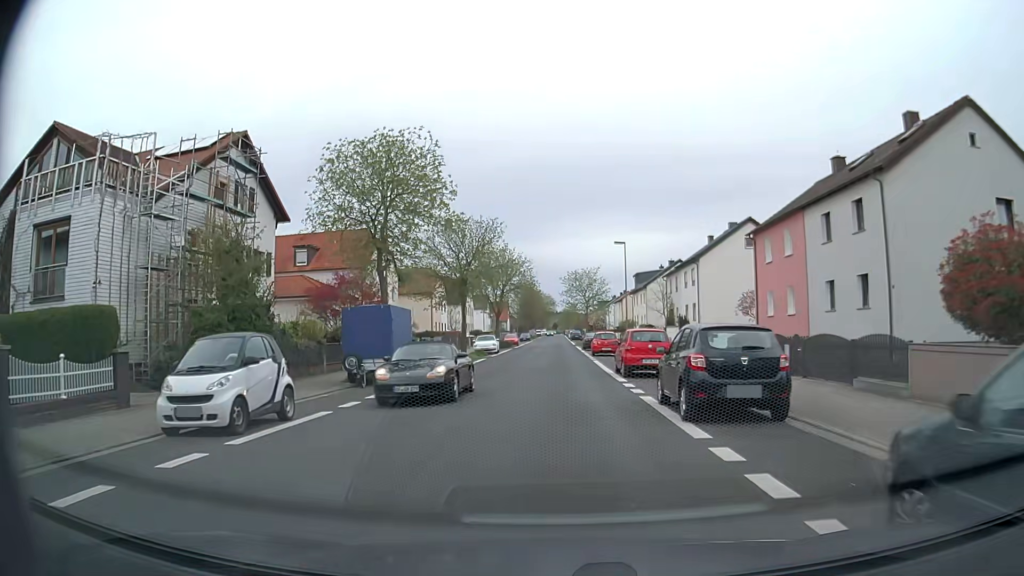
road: unclassified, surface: asphalt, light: Day
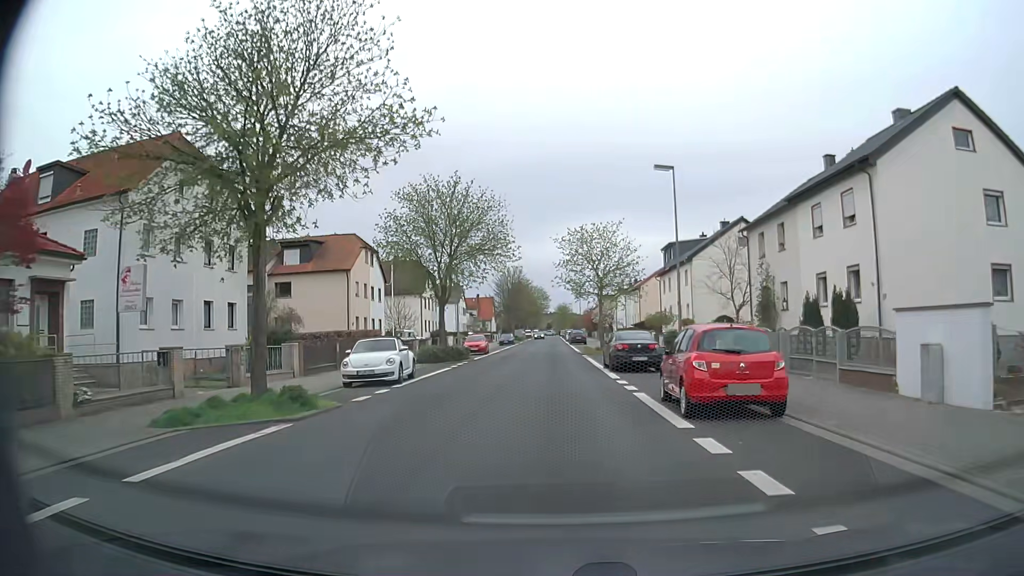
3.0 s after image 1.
(-0.2, +30.6) m; 0°
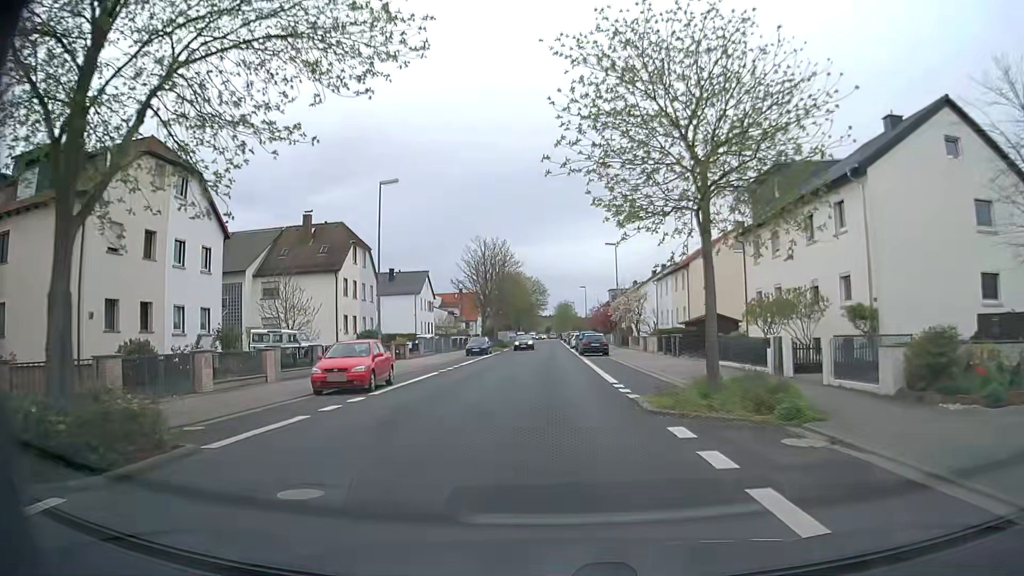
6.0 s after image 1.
(-0.1, +30.4) m; 0°
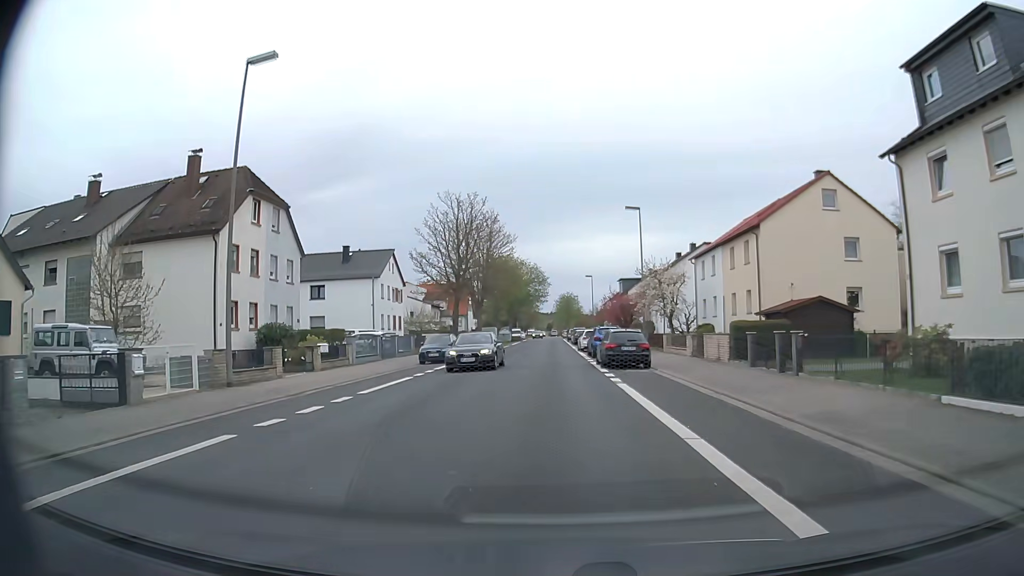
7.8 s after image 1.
(-0.2, +18.1) m; -1°
(0, +10) (0, +20) (0, +30) (0, +40) (0, +50) (0, +60) (0, +70) (0, +80) (0, +90) (0, +100) m
